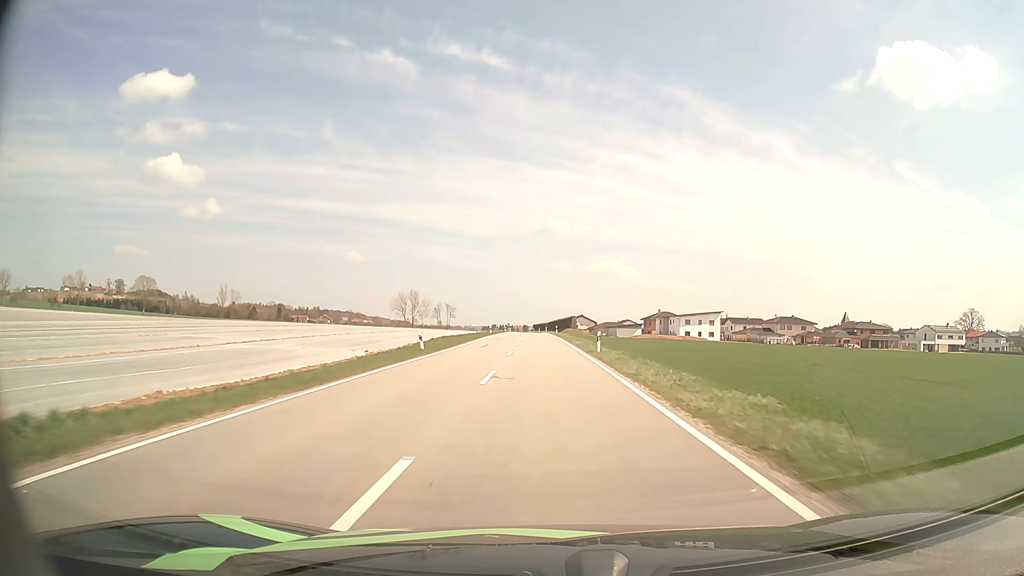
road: tertiary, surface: asphalt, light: Day
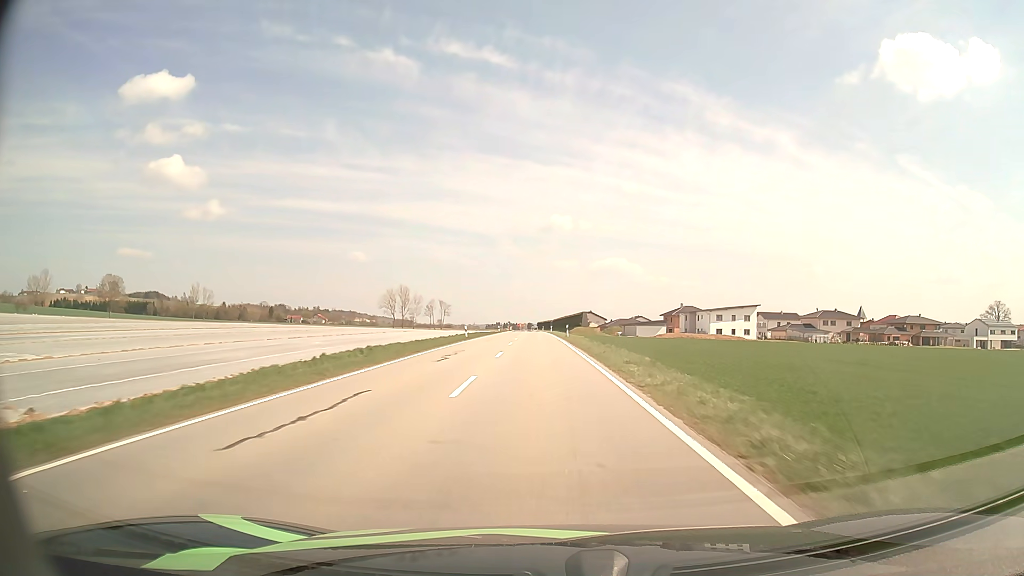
(0.0, +28.0) m; 0°
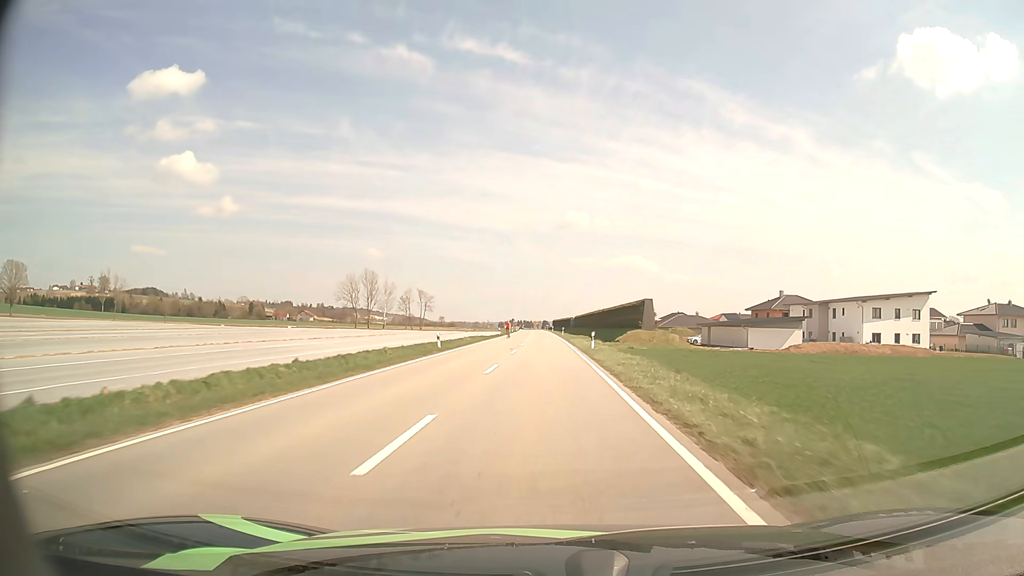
(-0.9, +67.7) m; -1°
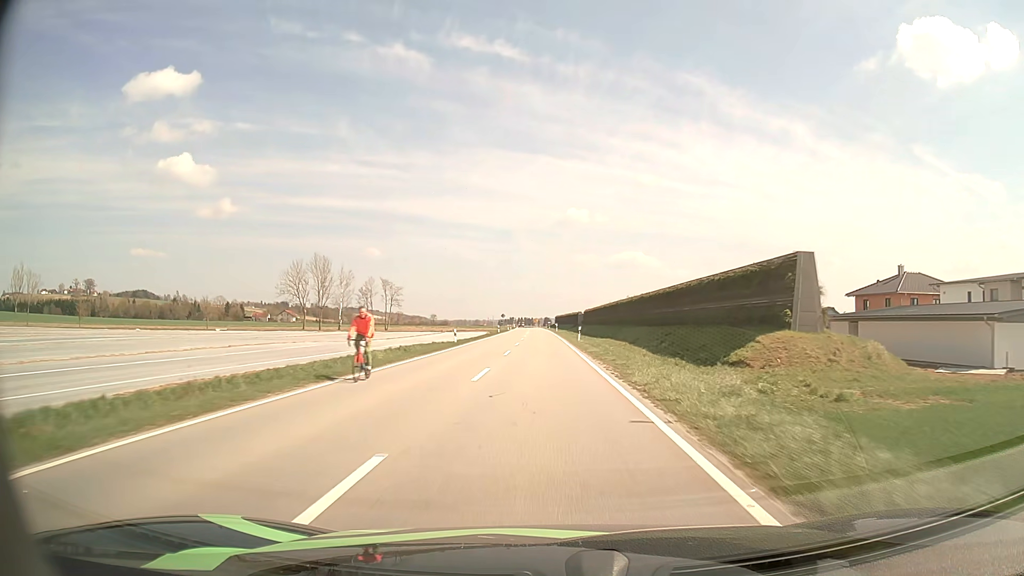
(0.0, +41.0) m; 0°
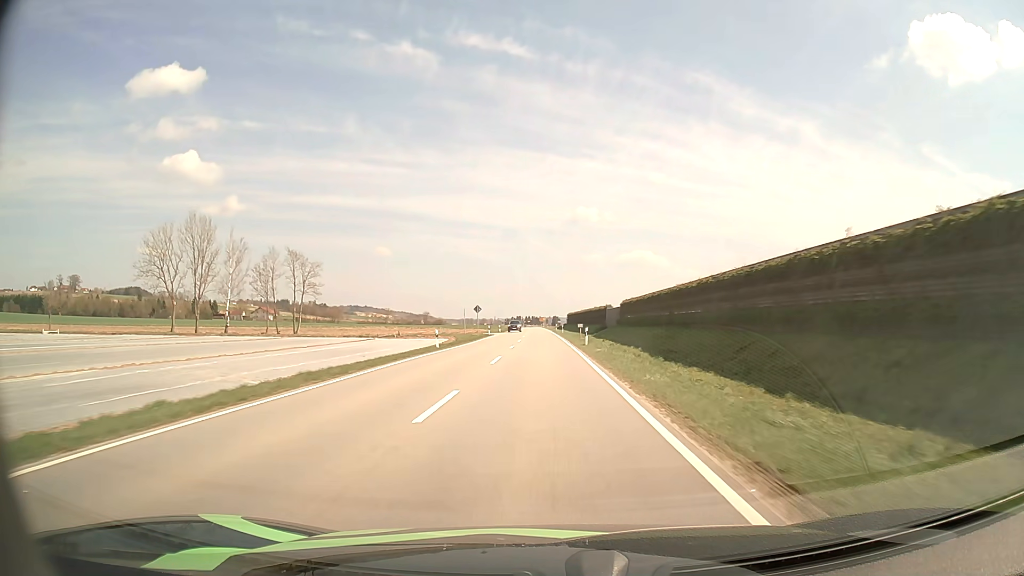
(-0.3, +56.3) m; -1°
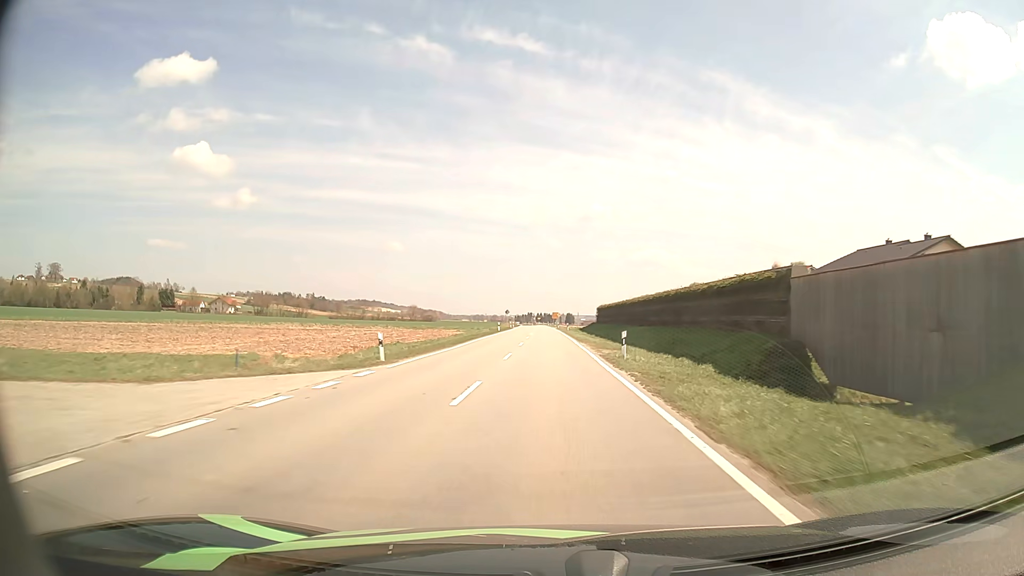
(-0.8, +72.9) m; -1°
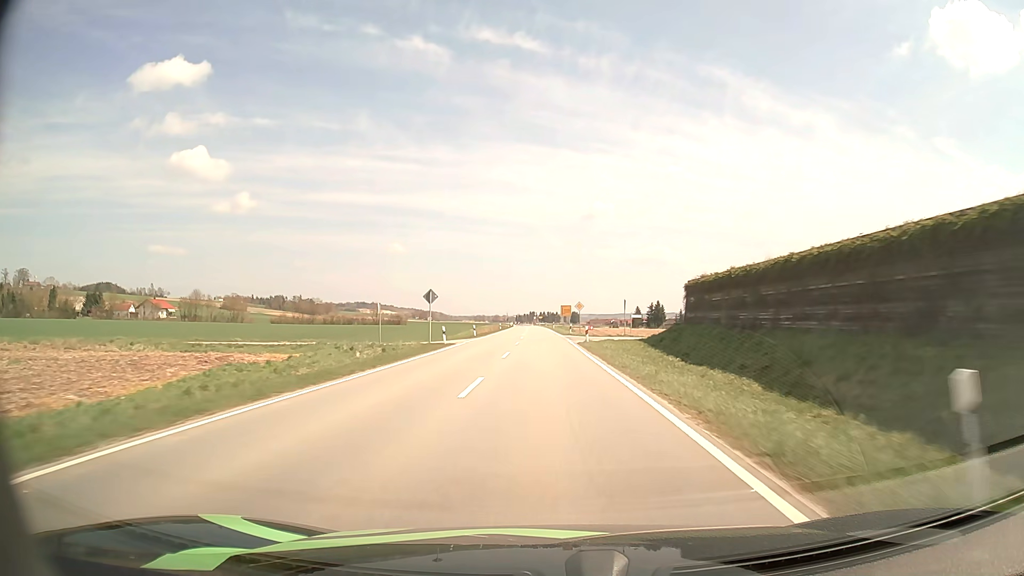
(-0.1, +74.1) m; 0°
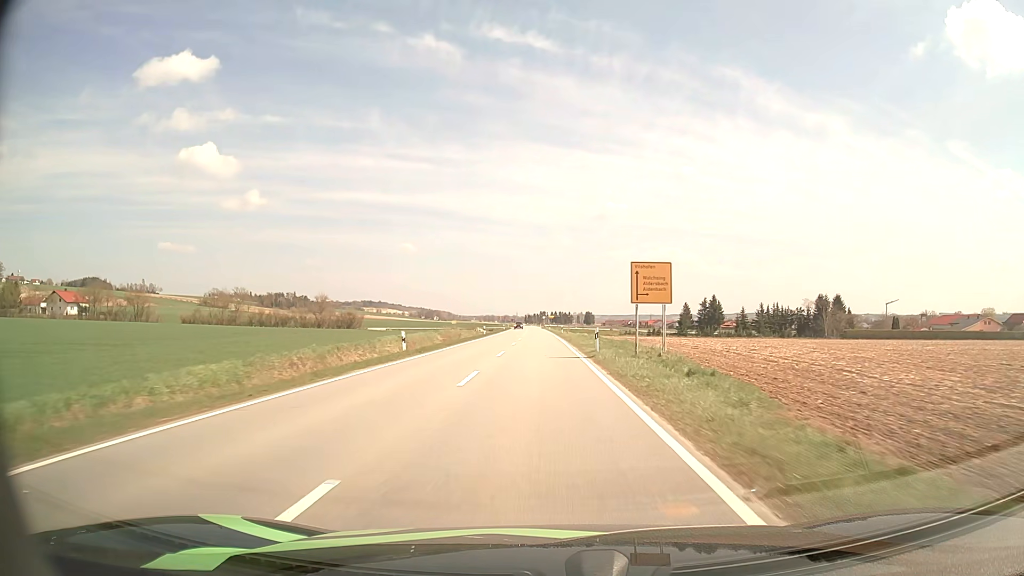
(-0.5, +72.5) m; -1°
(0, +10) (0, +20) (0, +30) (0, +40) (0, +50) (-1, +60) (-1, +70) (-1, +80) (-1, +90) (-2, +100) m
